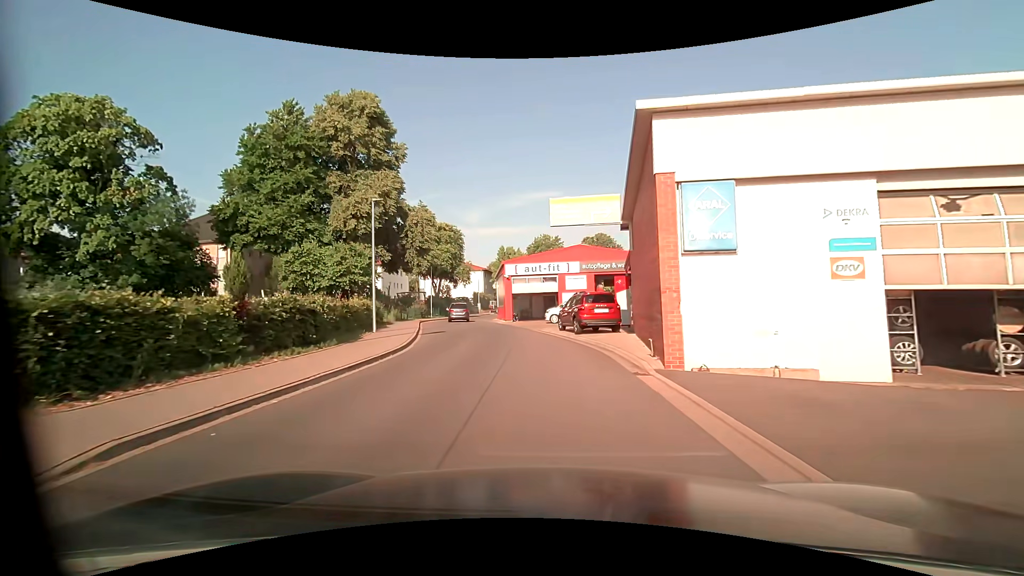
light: Day
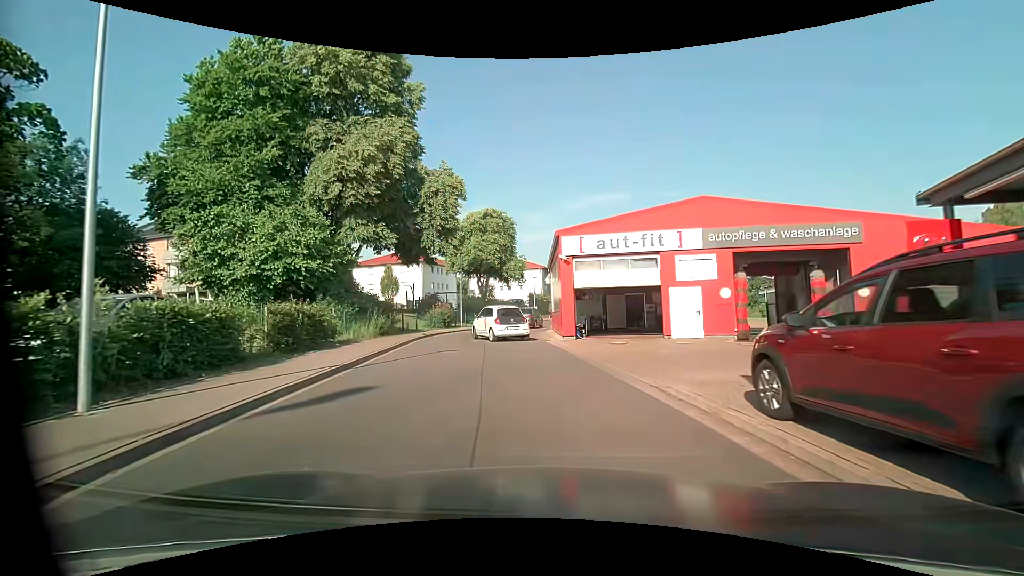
(-0.8, +16.7) m; -8°
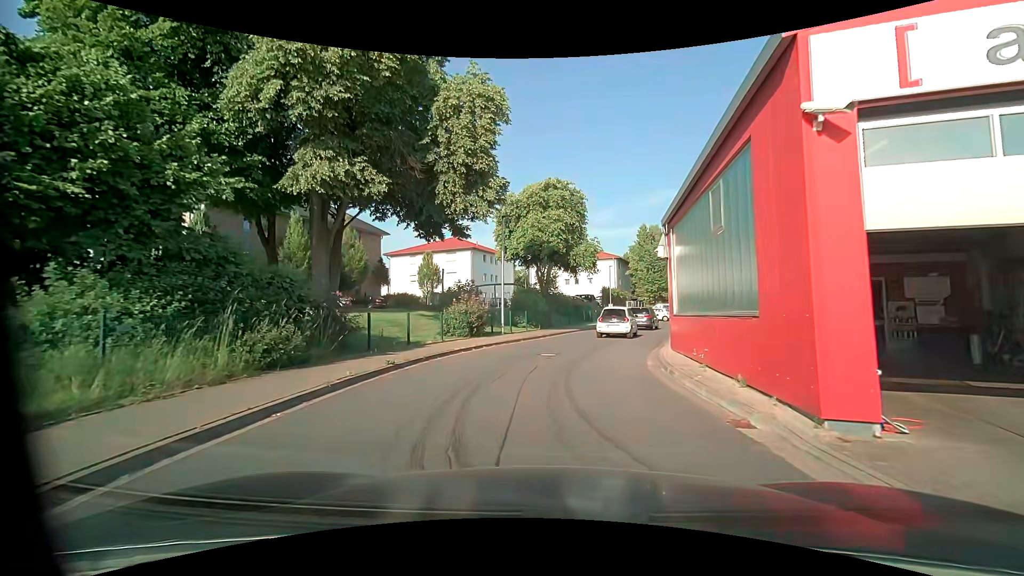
(-1.0, +15.3) m; -7°
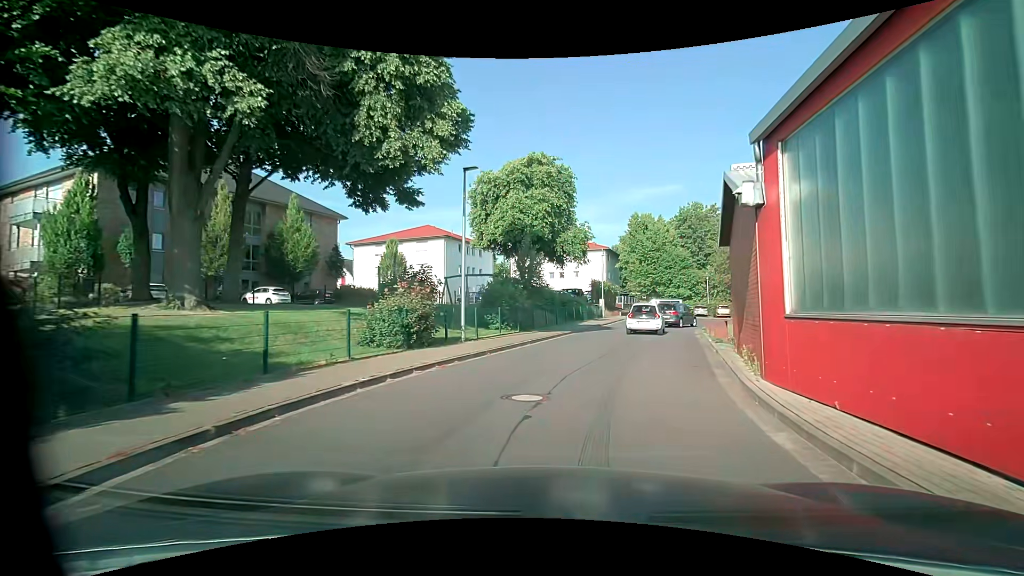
(0.0, +8.0) m; +2°
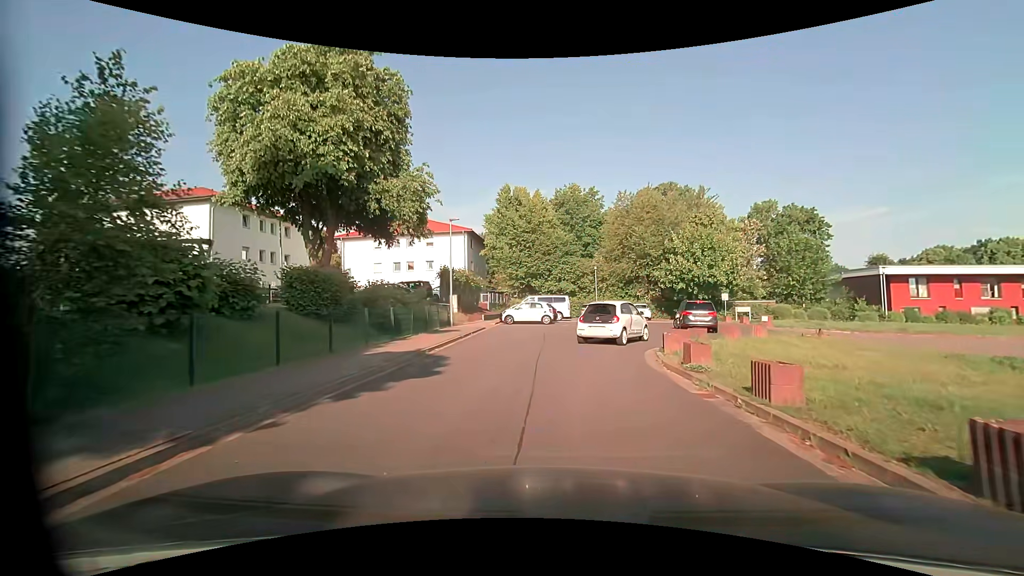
(+2.9, +19.7) m; +14°
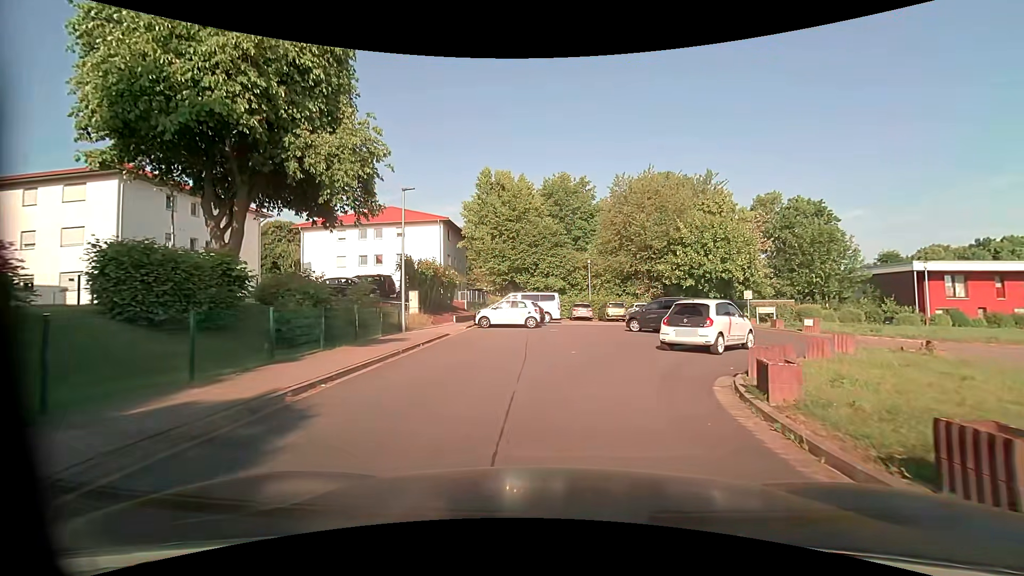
(+0.1, +7.0) m; +2°
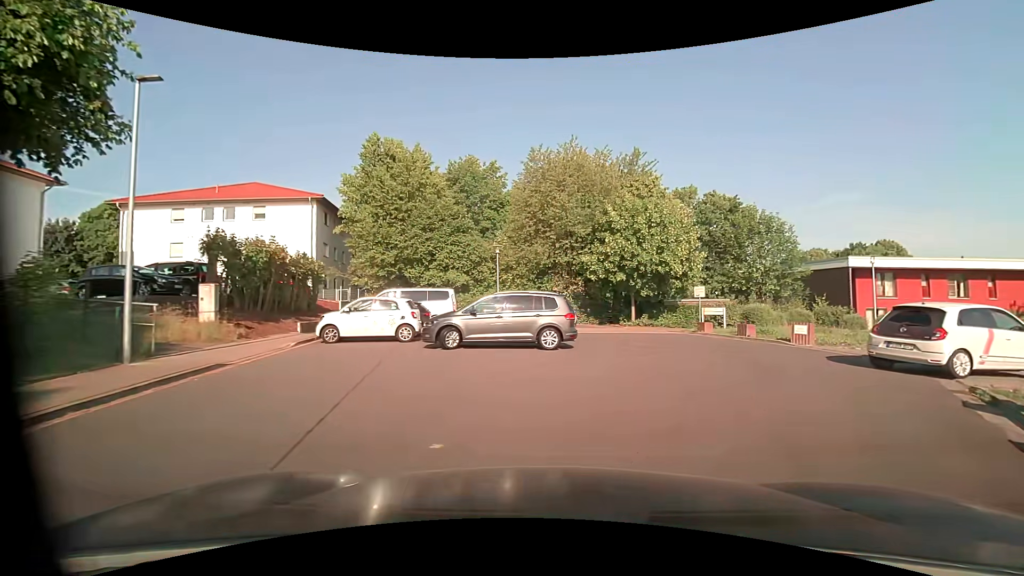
(+0.5, +9.3) m; +11°
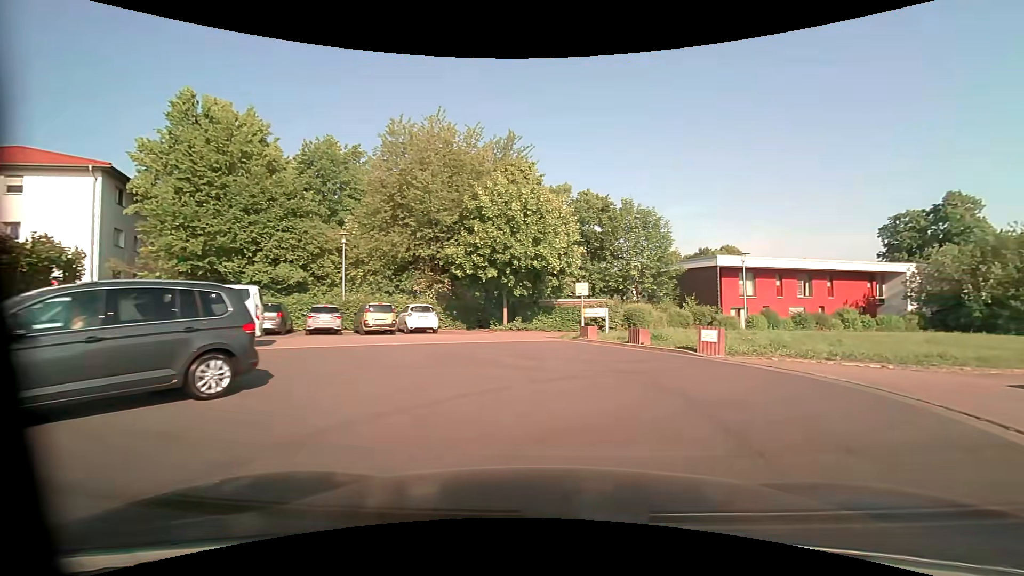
(+0.6, +5.6) m; +12°
